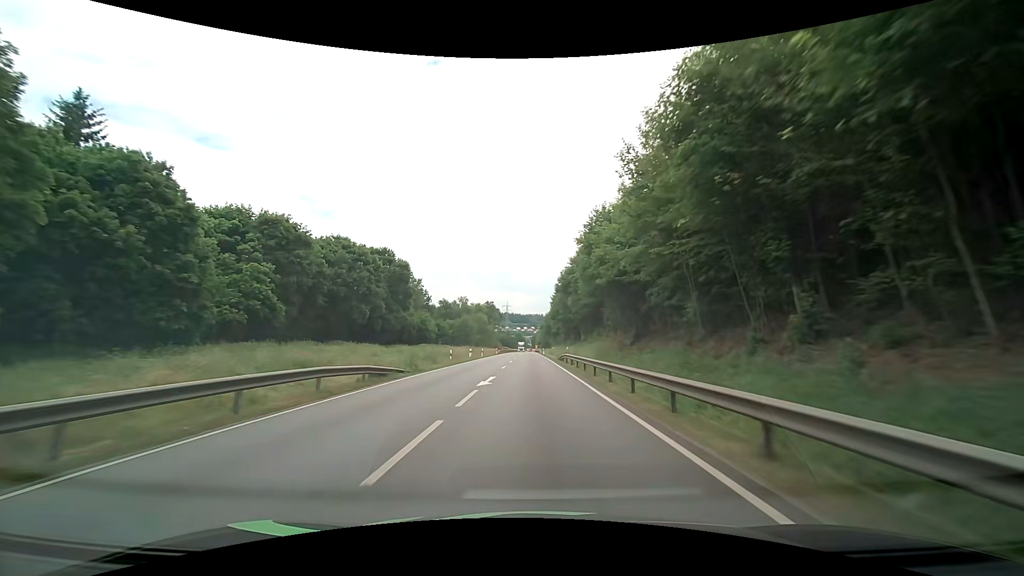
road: primary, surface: asphalt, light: Day
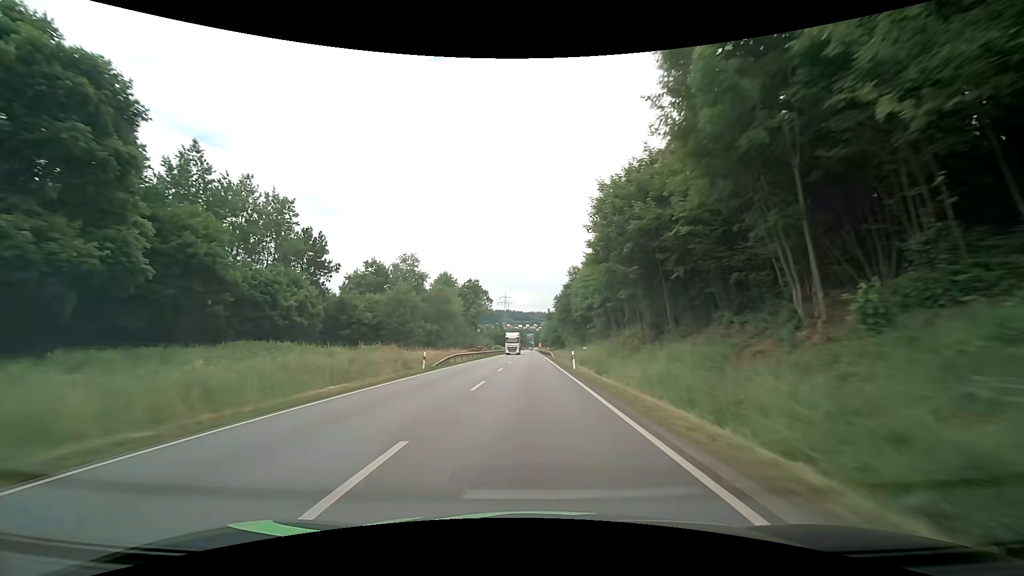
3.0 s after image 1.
(-0.3, +63.0) m; 0°
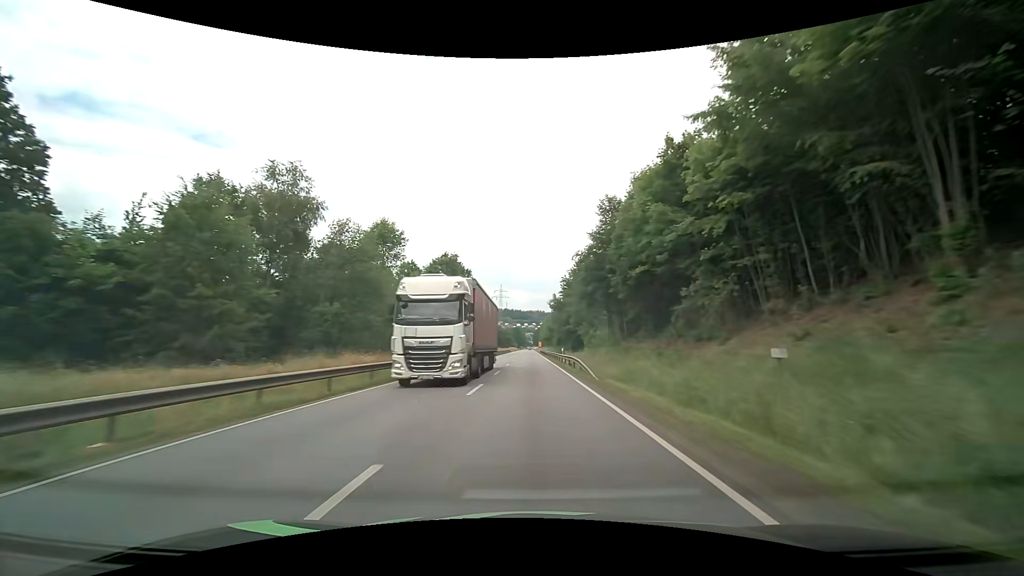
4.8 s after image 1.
(-0.1, +37.9) m; 0°
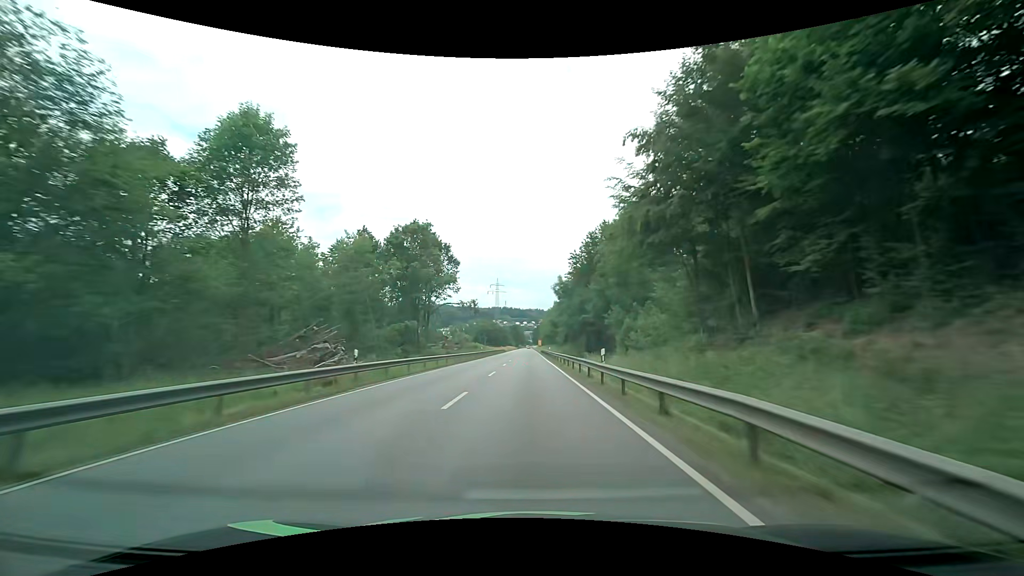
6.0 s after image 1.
(+0.1, +25.4) m; 0°
